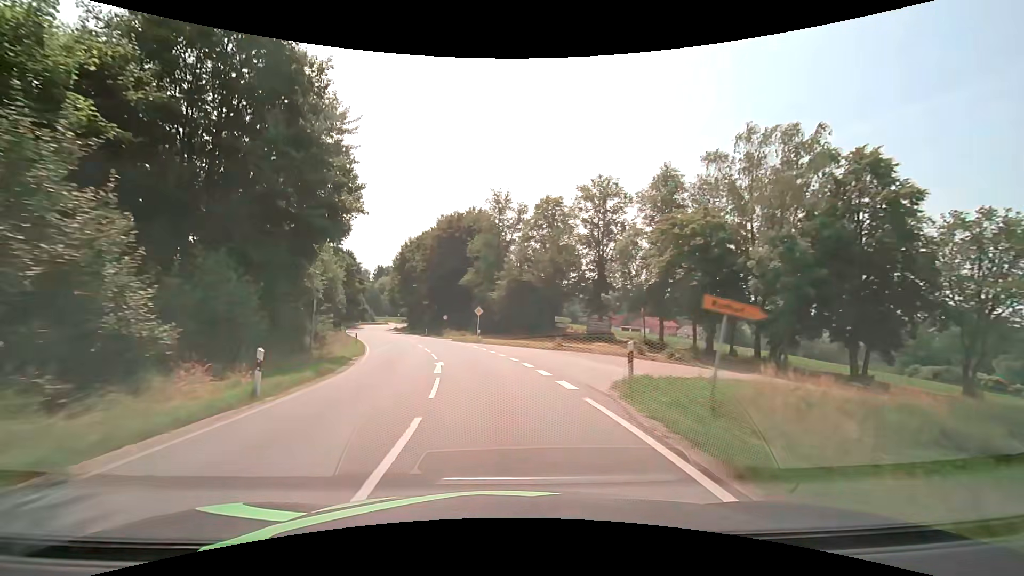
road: secondary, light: Day
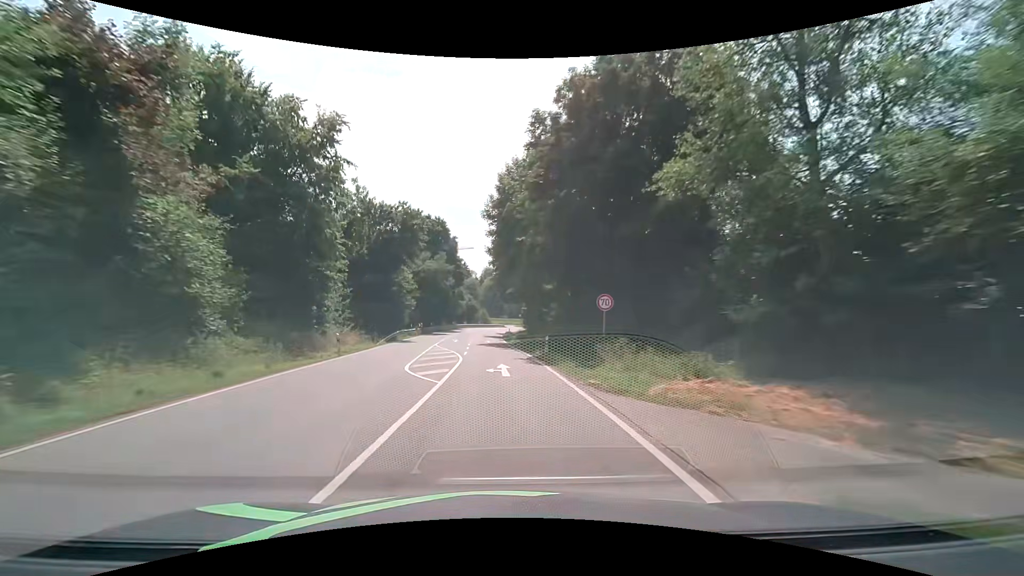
(-6.0, +42.7) m; -14°
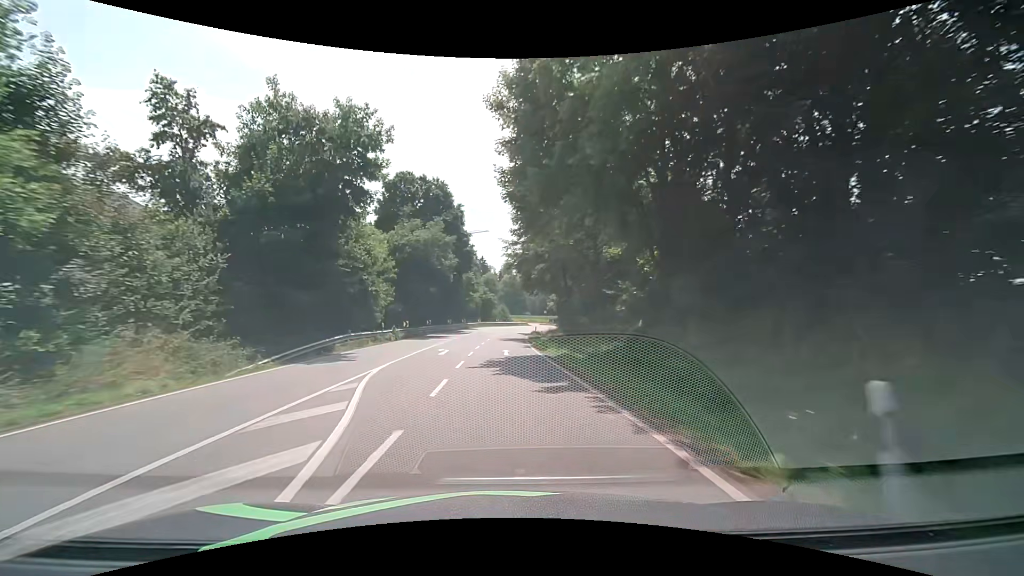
(-0.6, +21.5) m; -3°
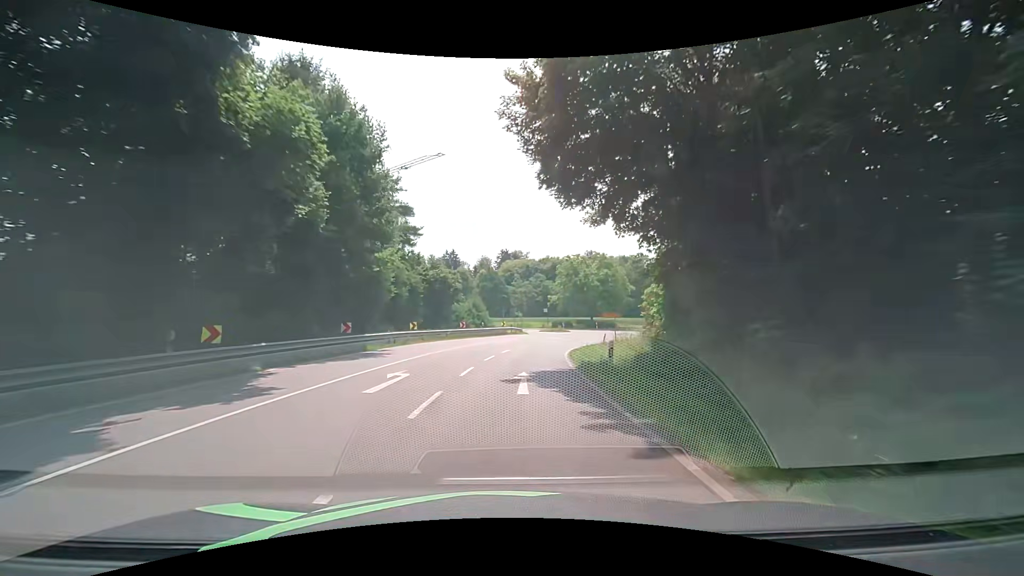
(+0.1, +50.0) m; +2°
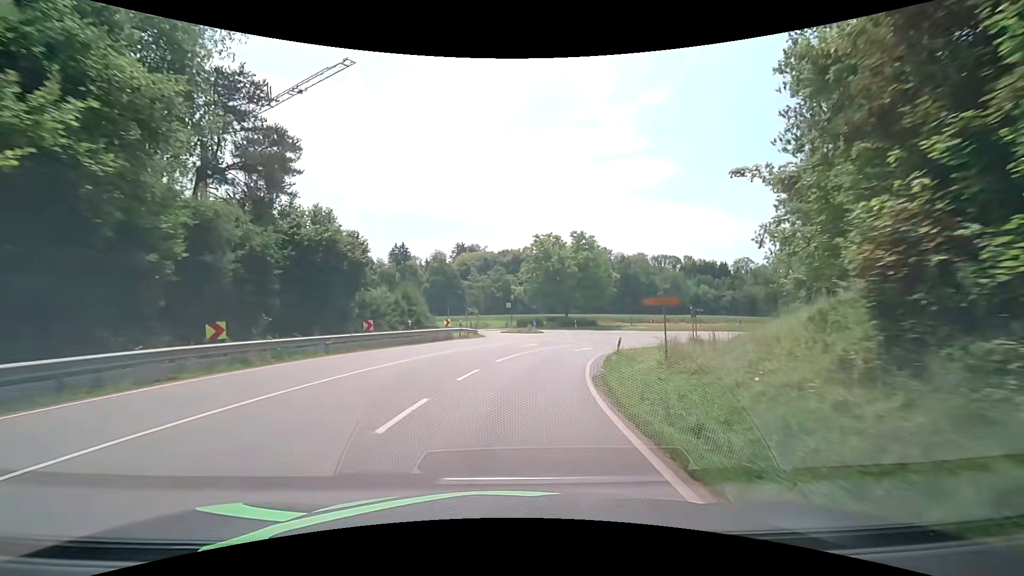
(+0.8, +18.7) m; +5°
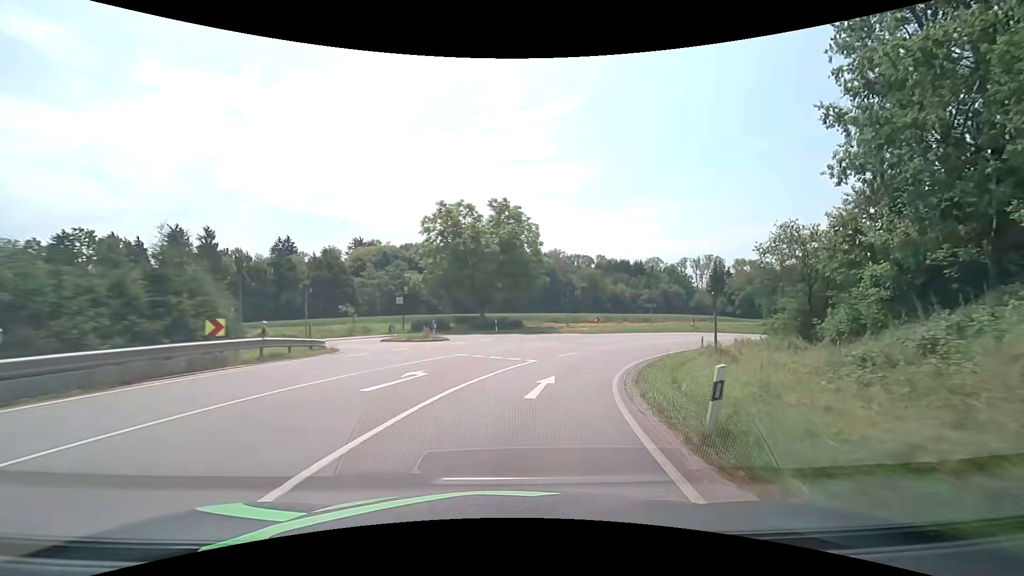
(+1.5, +18.4) m; +10°
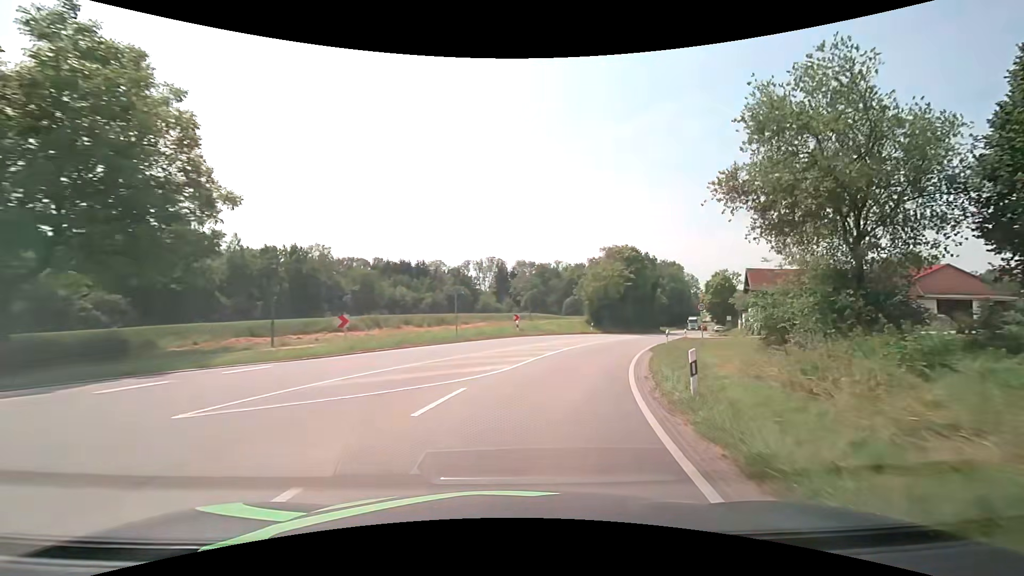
(+6.0, +26.2) m; +25°
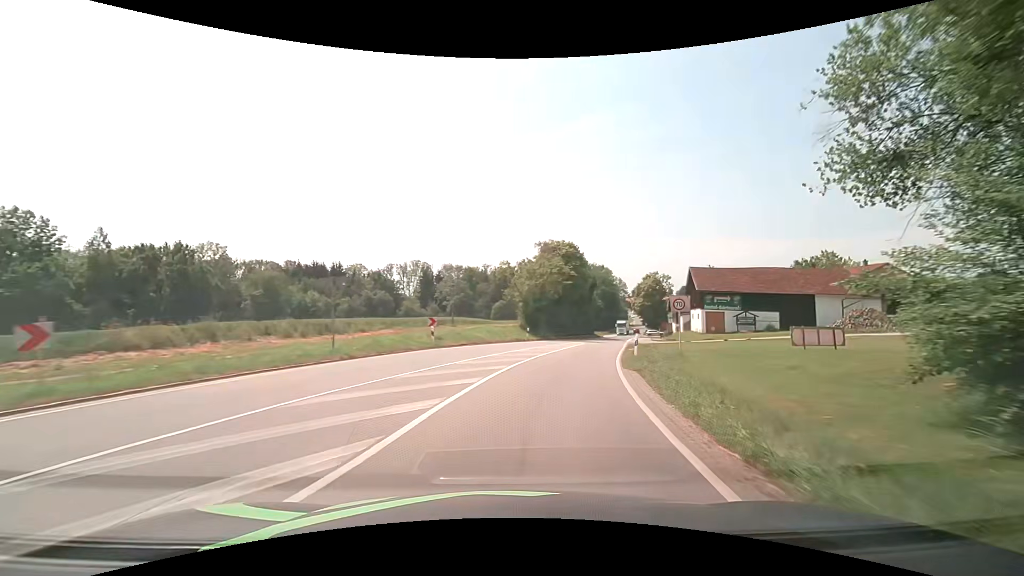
(+0.6, +8.8) m; +8°
(+1, +10) (+3, +20) (+5, +29) (+8, +39) (+10, +49) (+13, +58) (+16, +68) (+18, +78) (+21, +87) (+24, +97) m
